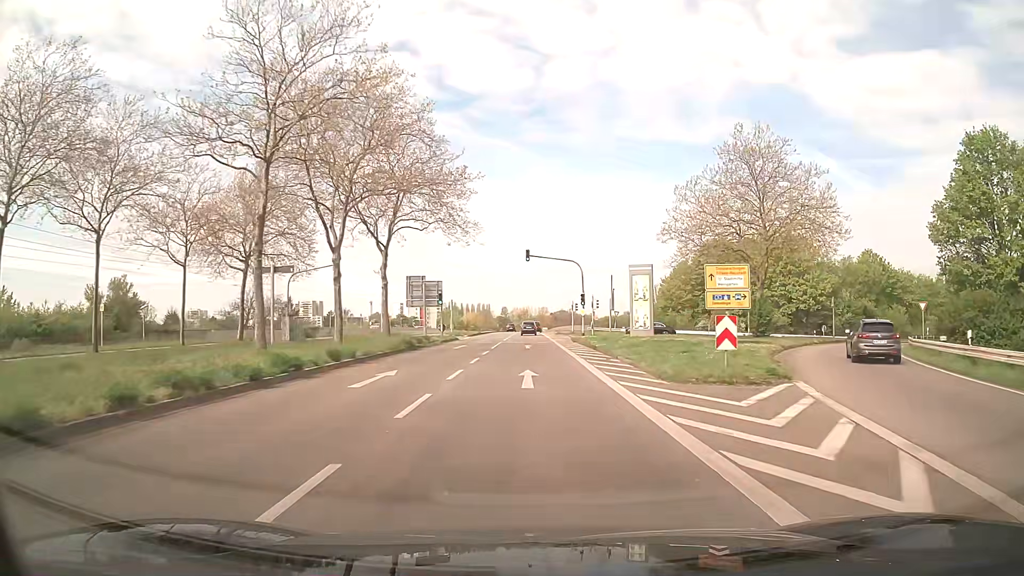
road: secondary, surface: asphalt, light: Day
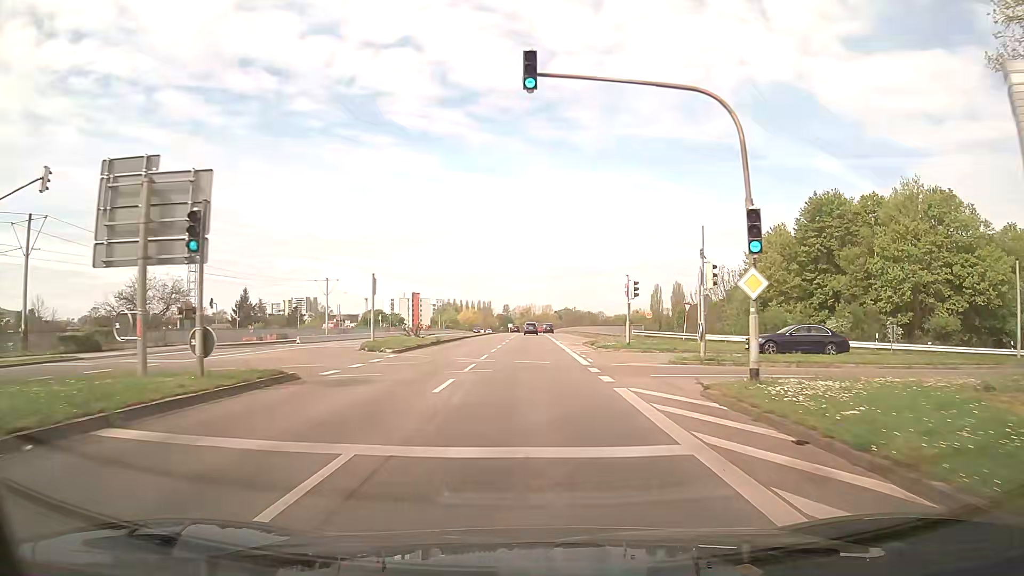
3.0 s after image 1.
(-0.2, +36.7) m; 0°
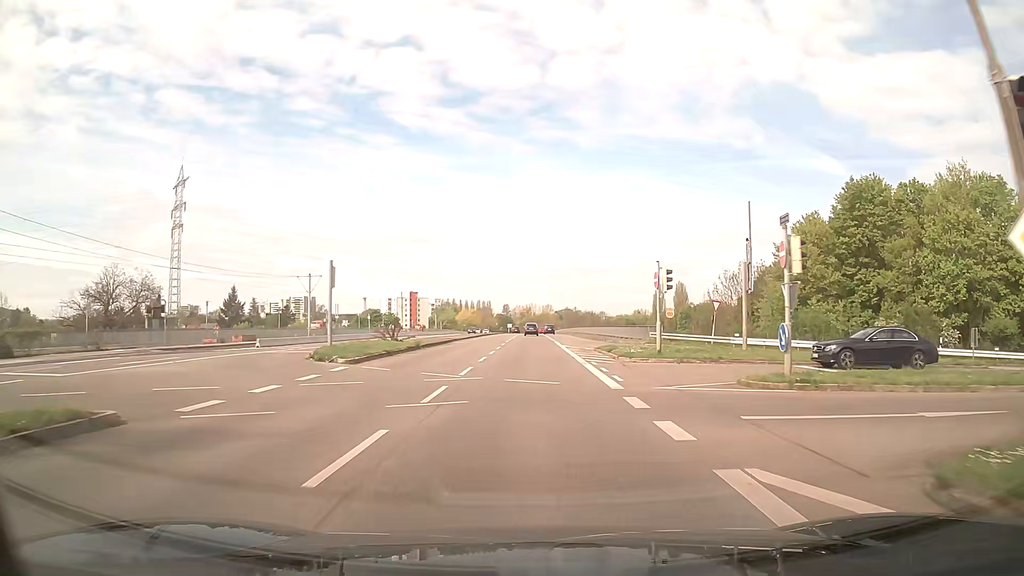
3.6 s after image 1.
(0.0, +7.5) m; +1°
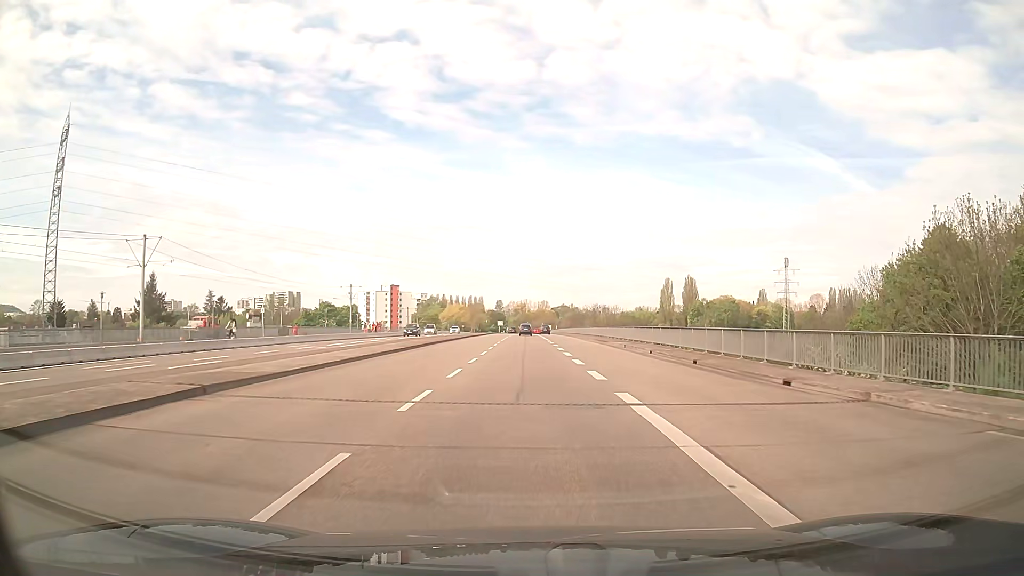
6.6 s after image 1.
(-0.3, +37.9) m; 0°
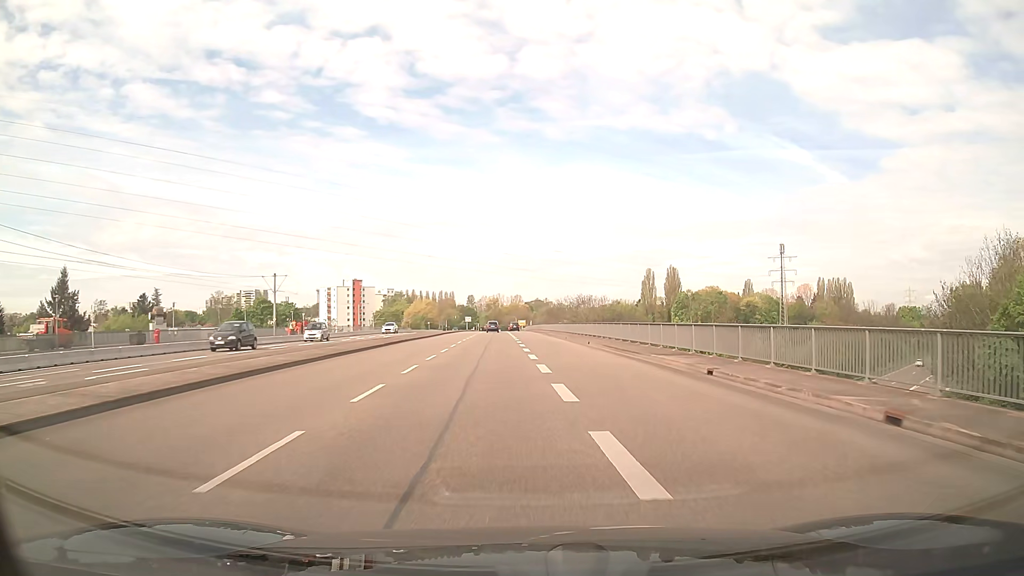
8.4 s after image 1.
(+0.4, +22.5) m; +2°
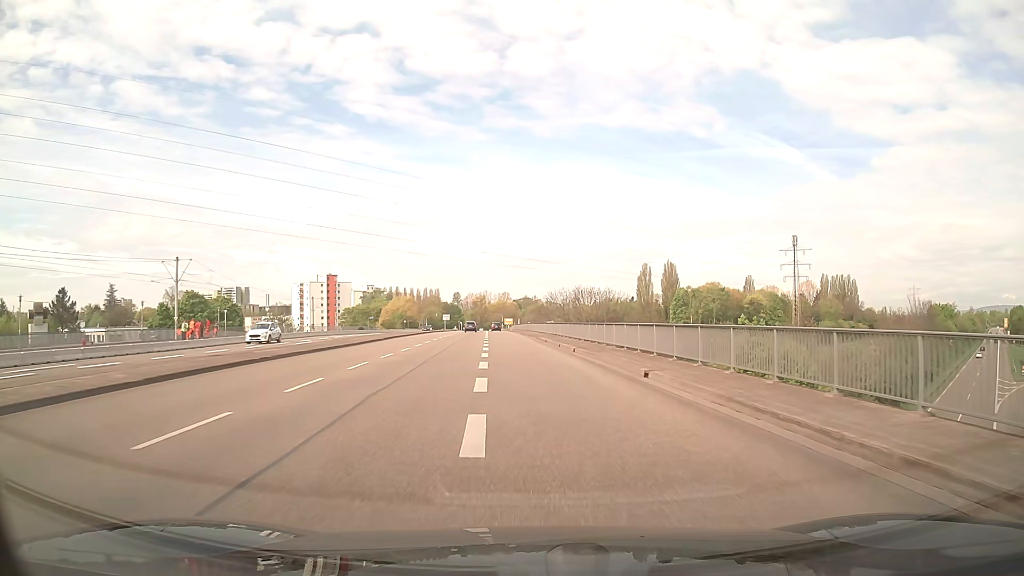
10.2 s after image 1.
(+0.3, +22.4) m; +1°
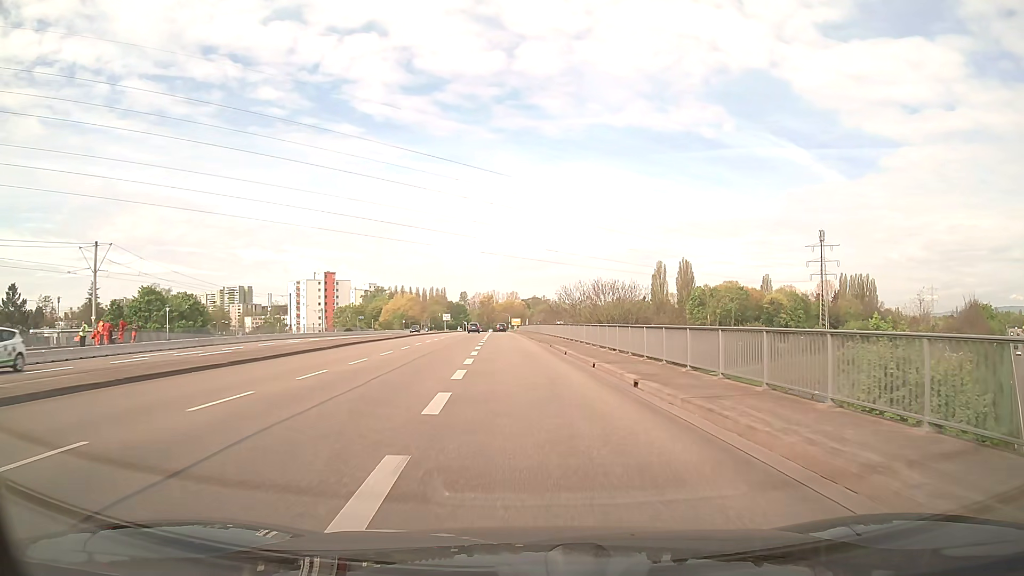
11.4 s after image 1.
(-0.1, +14.9) m; -1°
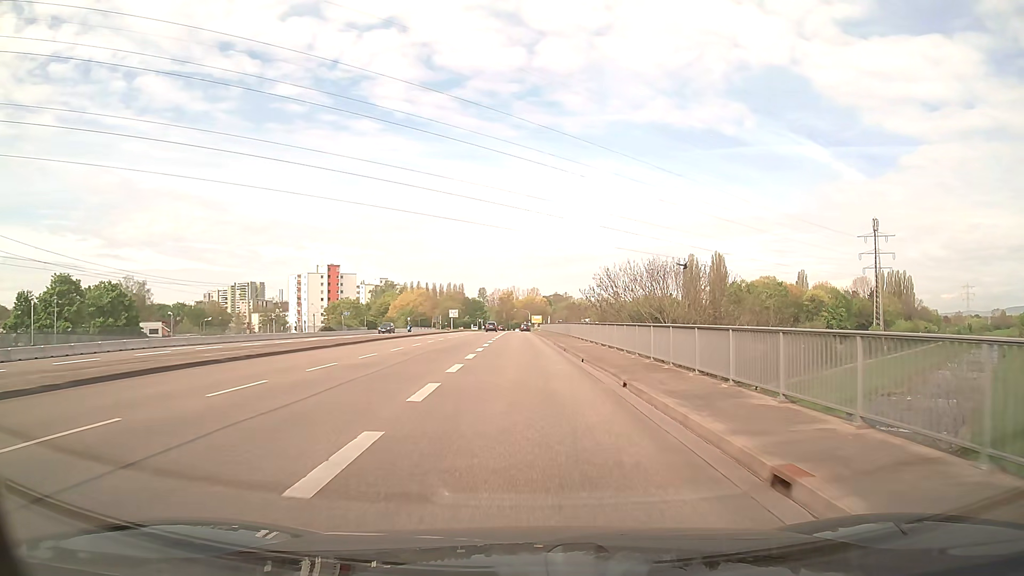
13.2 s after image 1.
(-0.3, +22.4) m; -2°
(0, +10) (0, +20) (0, +30) (-1, +40) (-1, +50) (-1, +60) (-1, +70) (-1, +80) (-2, +90) (-2, +100) m
